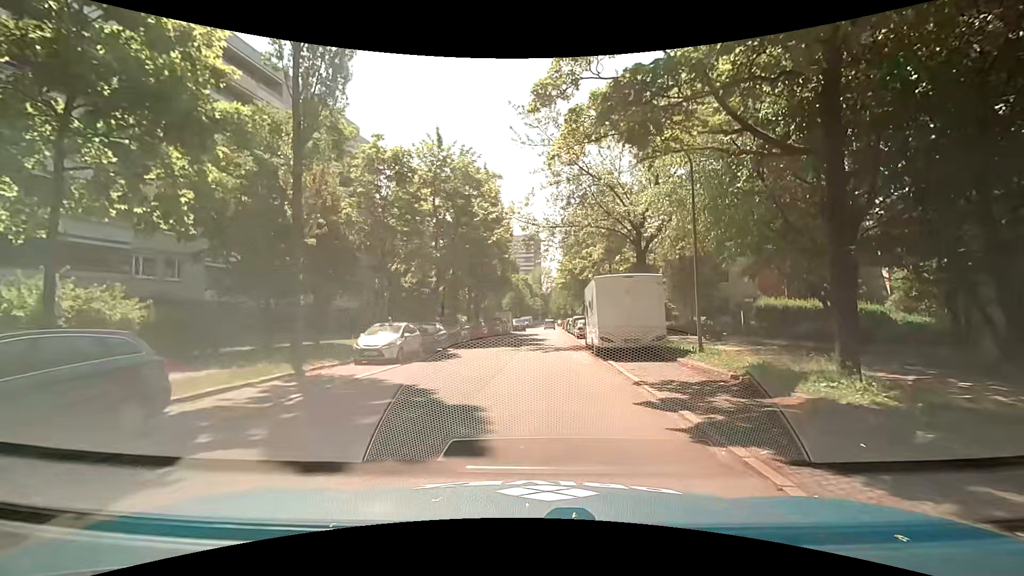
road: residential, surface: asphalt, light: Day
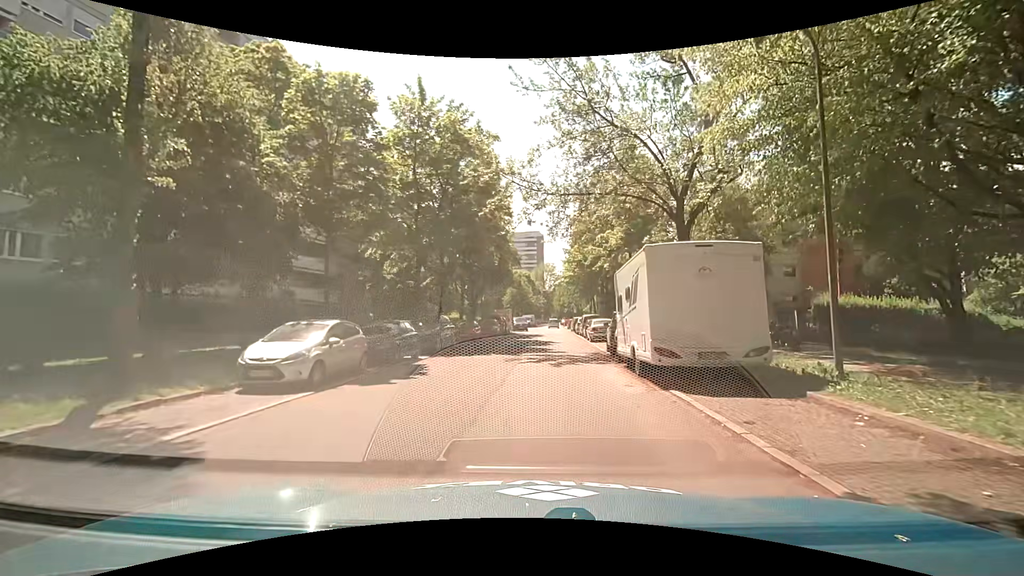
(-0.2, +7.3) m; 0°
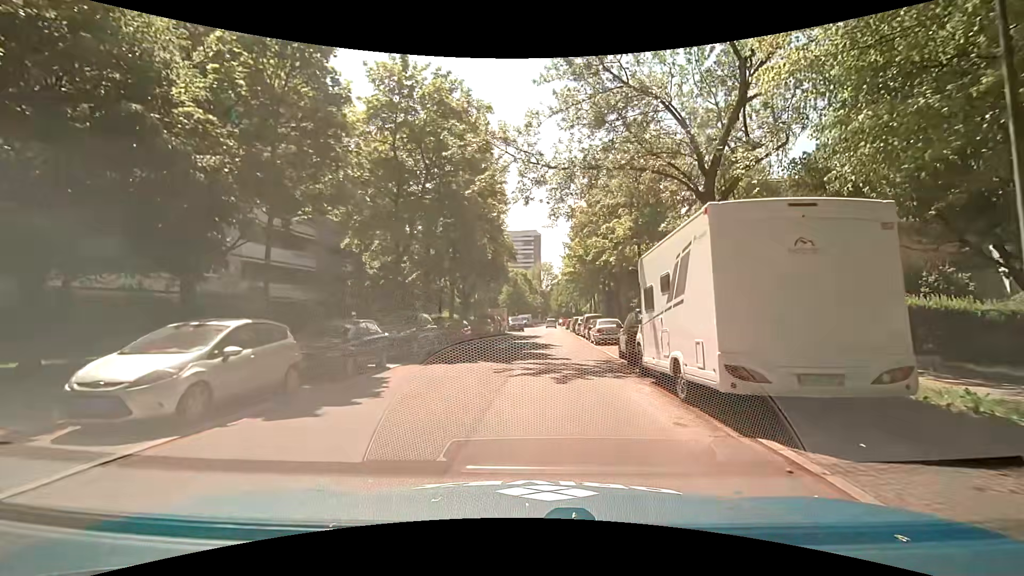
(0.0, +3.8) m; +1°
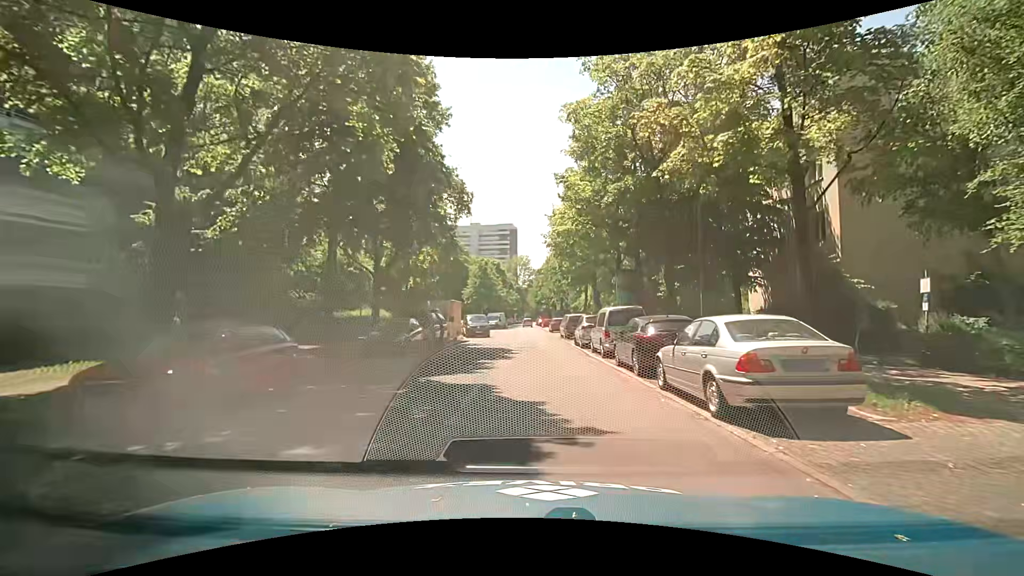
(+0.1, +20.6) m; +3°
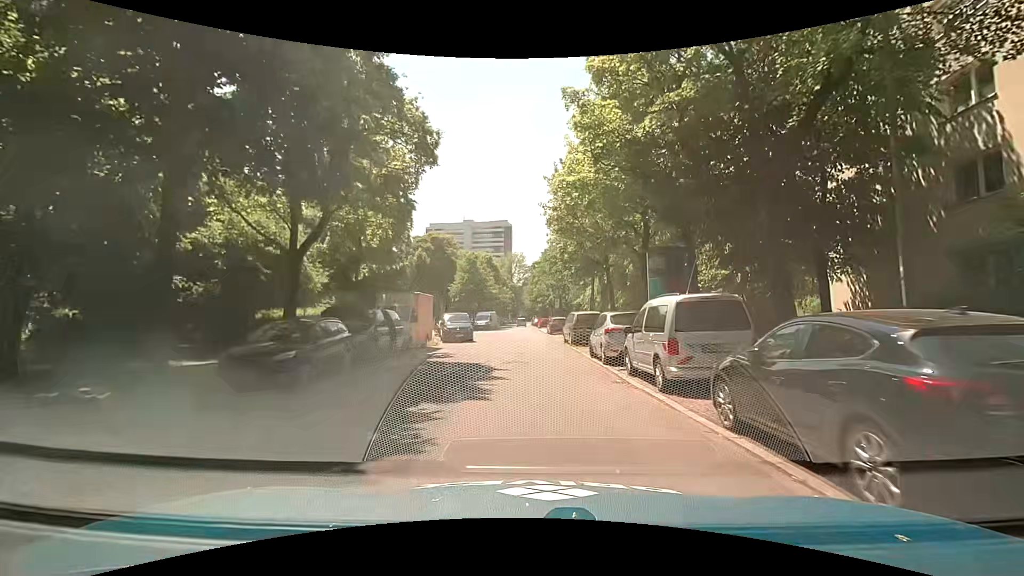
(-0.1, +8.7) m; -1°
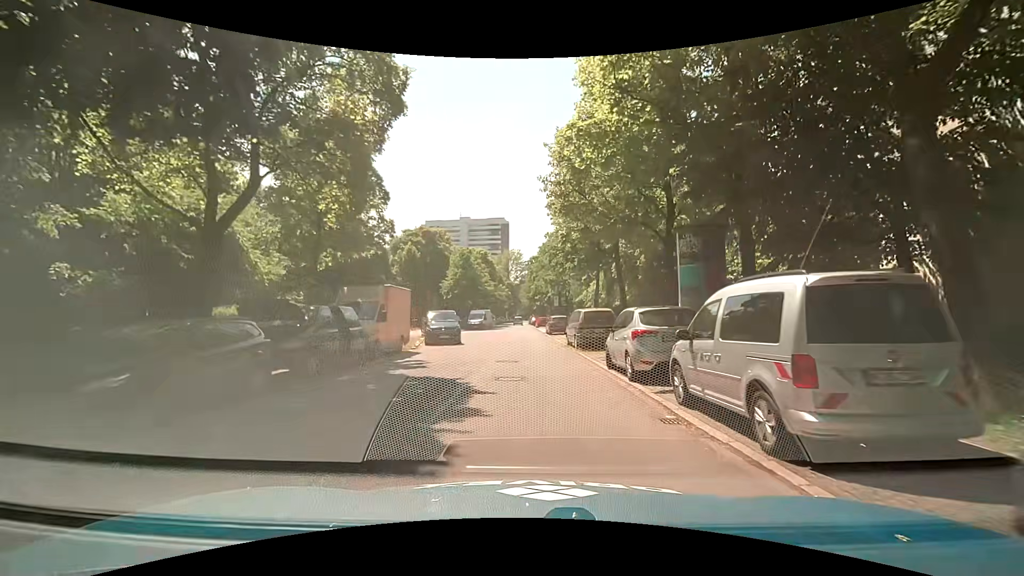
(0.0, +4.4) m; 0°
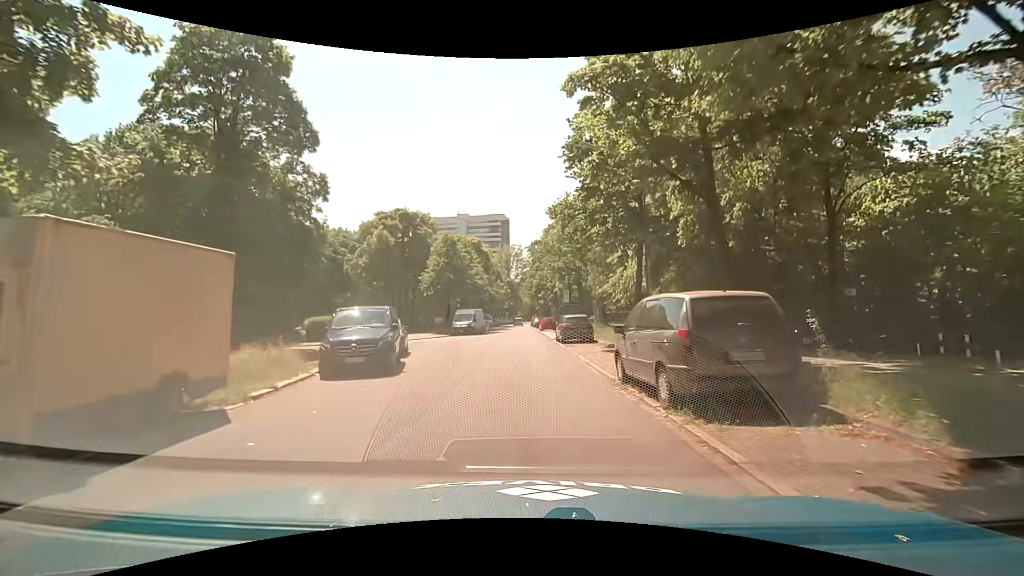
(+0.1, +13.5) m; +2°
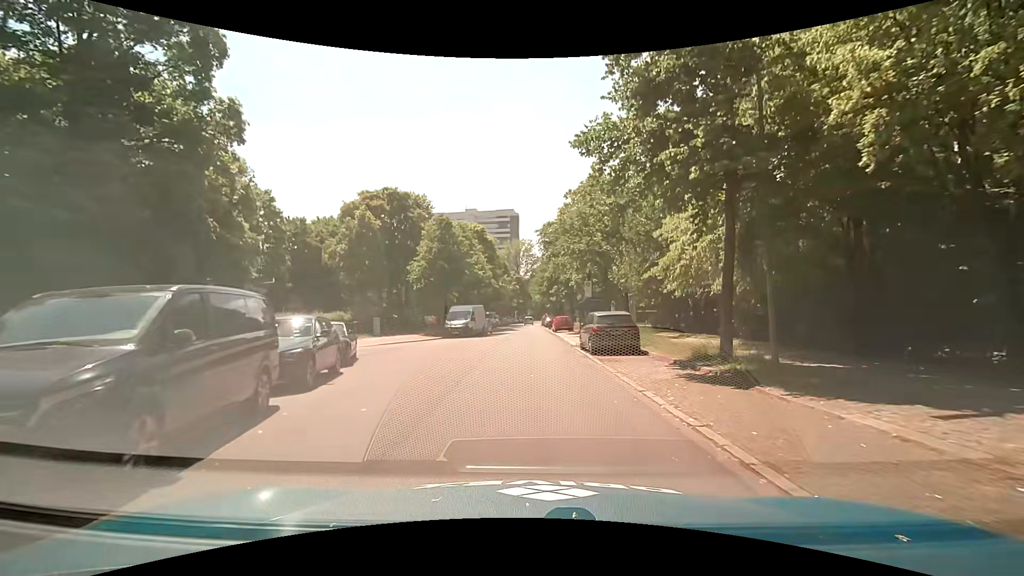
(-0.3, +9.1) m; -2°
